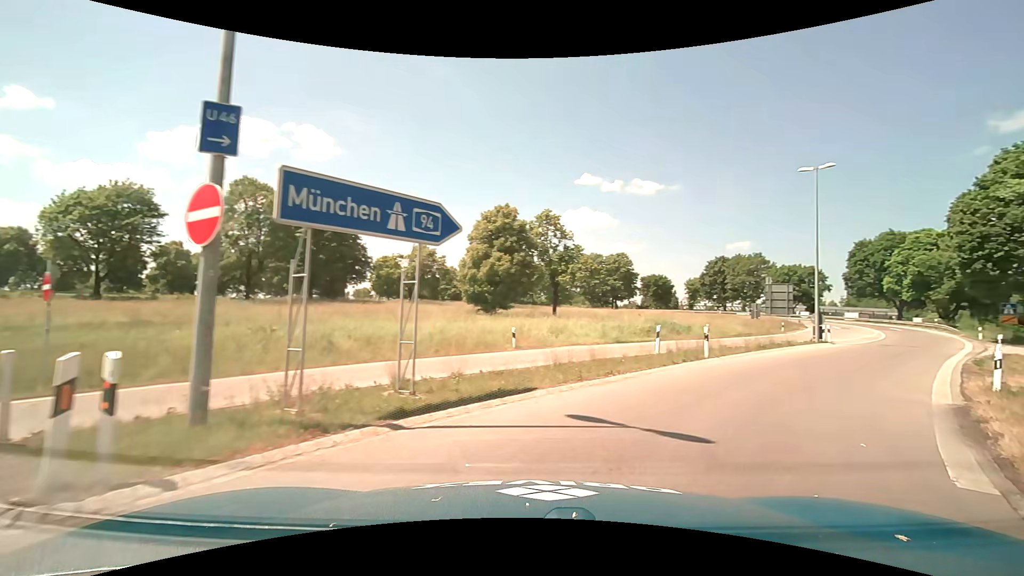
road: motorway_link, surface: asphalt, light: Day
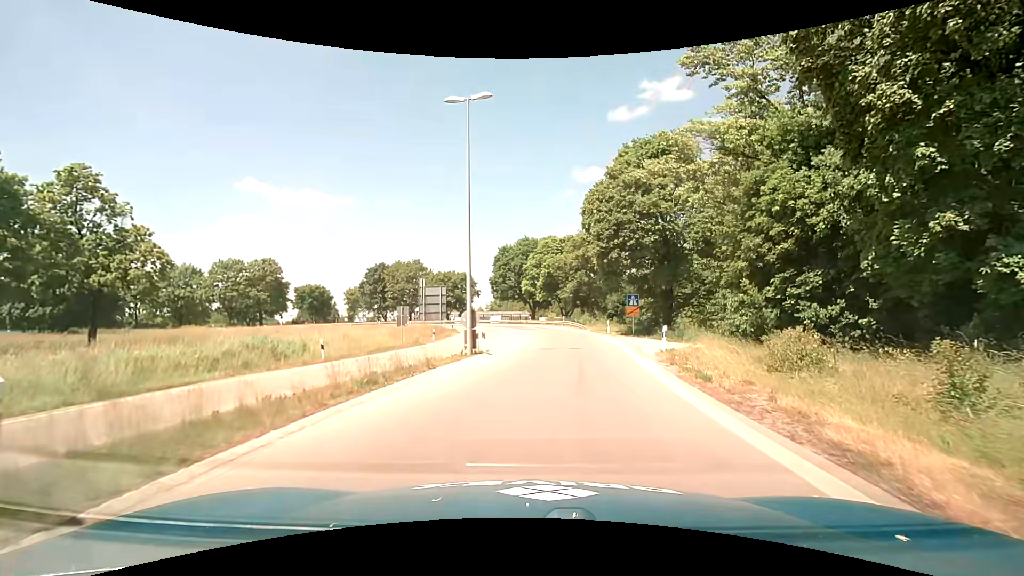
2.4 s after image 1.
(+6.1, +13.2) m; +37°
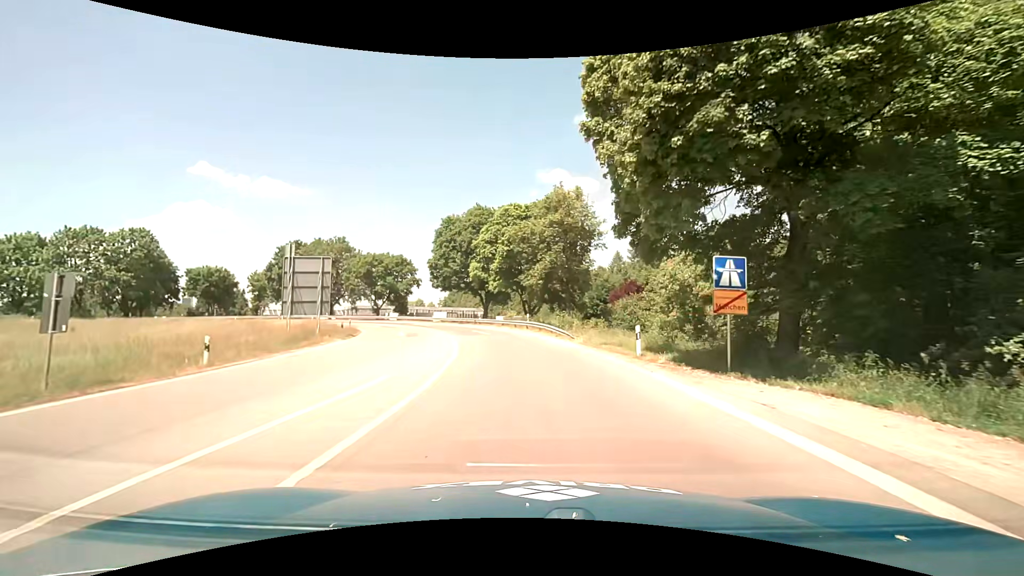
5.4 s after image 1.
(+0.9, +23.7) m; +4°
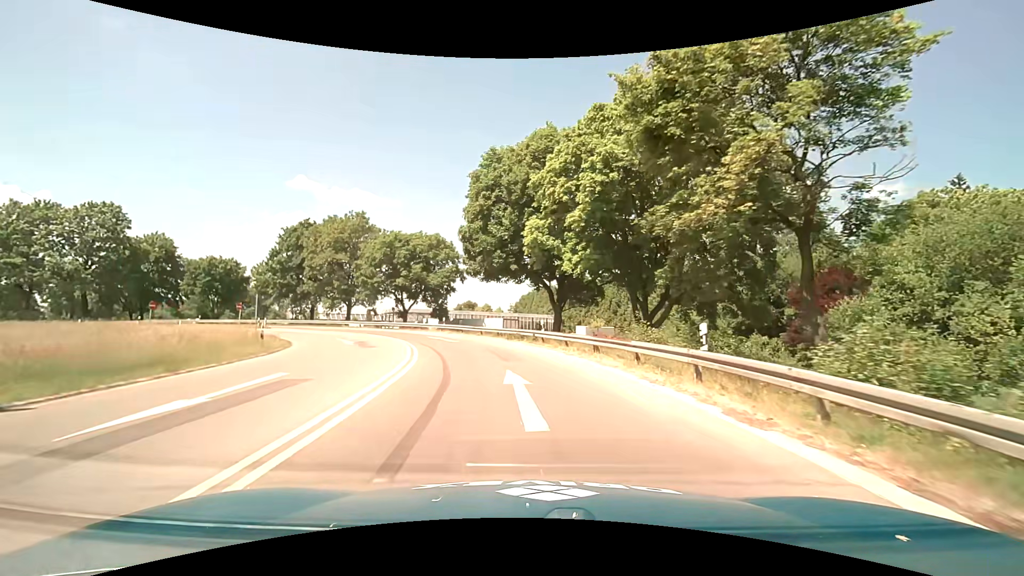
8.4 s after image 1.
(-1.6, +28.9) m; -9°
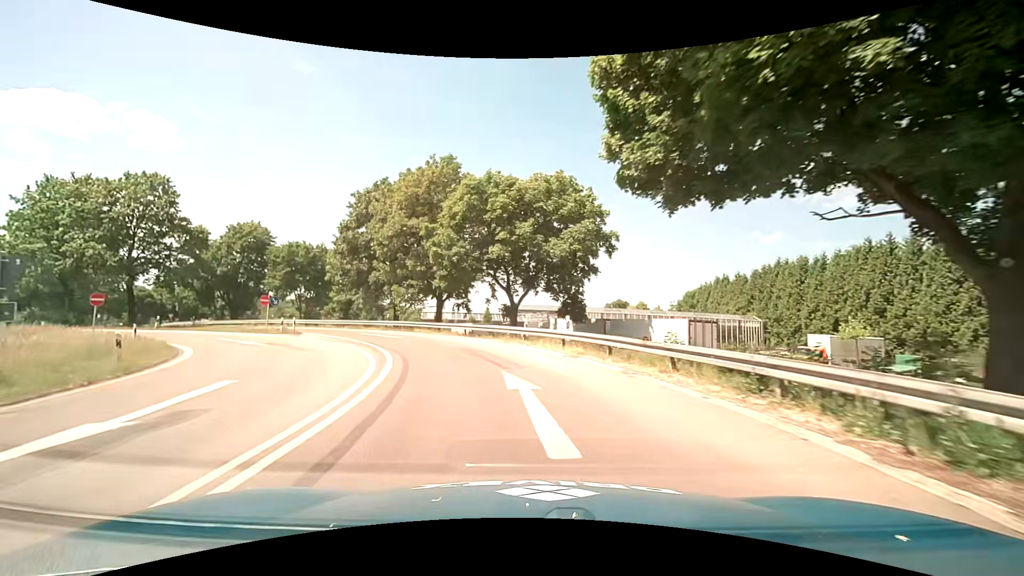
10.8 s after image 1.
(-2.8, +25.6) m; -17°
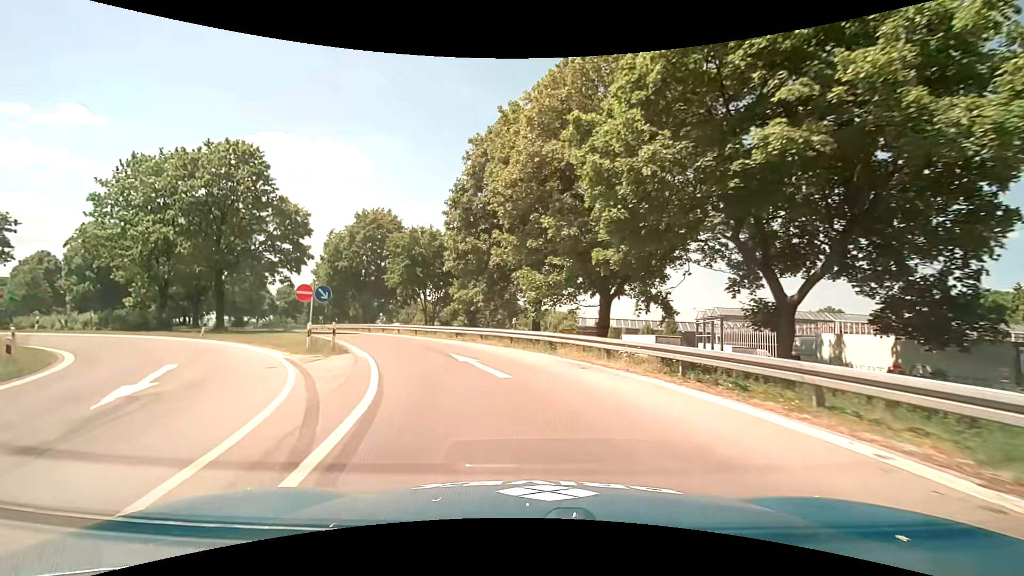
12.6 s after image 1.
(-3.1, +18.7) m; -18°
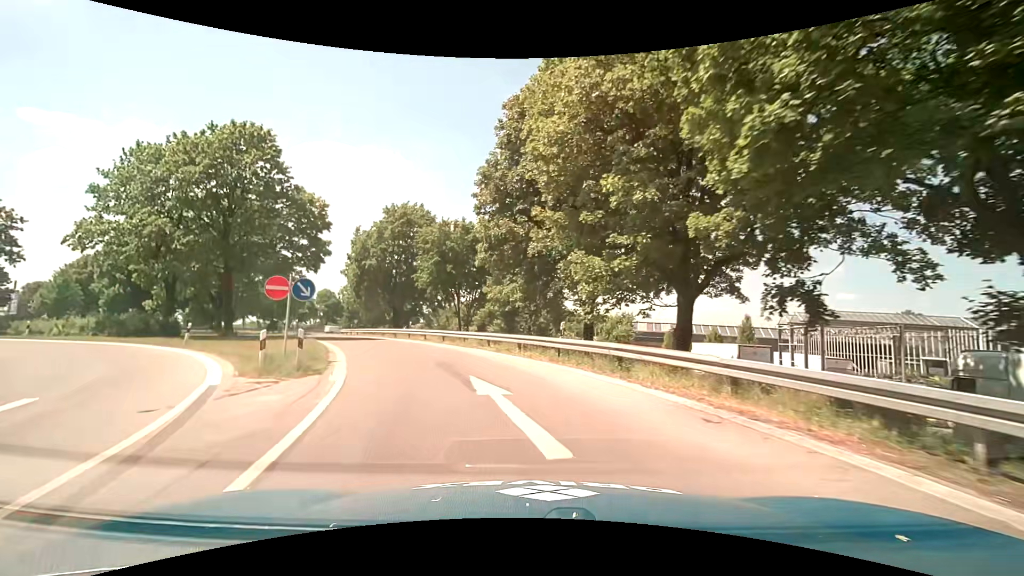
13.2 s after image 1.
(-0.3, +6.2) m; -4°
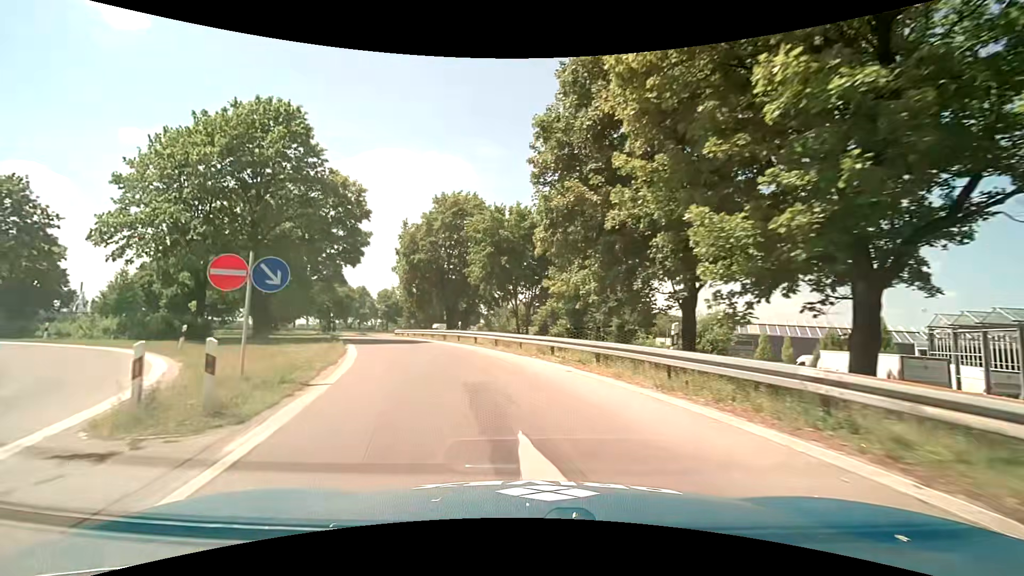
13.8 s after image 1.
(-0.4, +6.2) m; -7°
(-1, +10) (-4, +19) (-8, +29) (-11, +38) (-15, +47) (-19, +57) (-22, +66) (-24, +76) (-26, +86) (-27, +96) m
